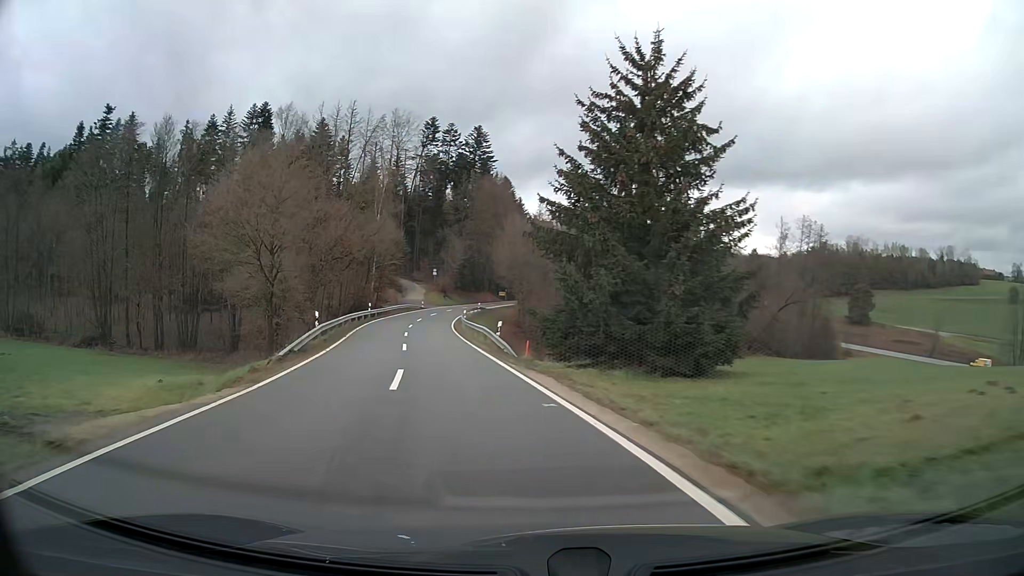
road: tertiary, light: Day
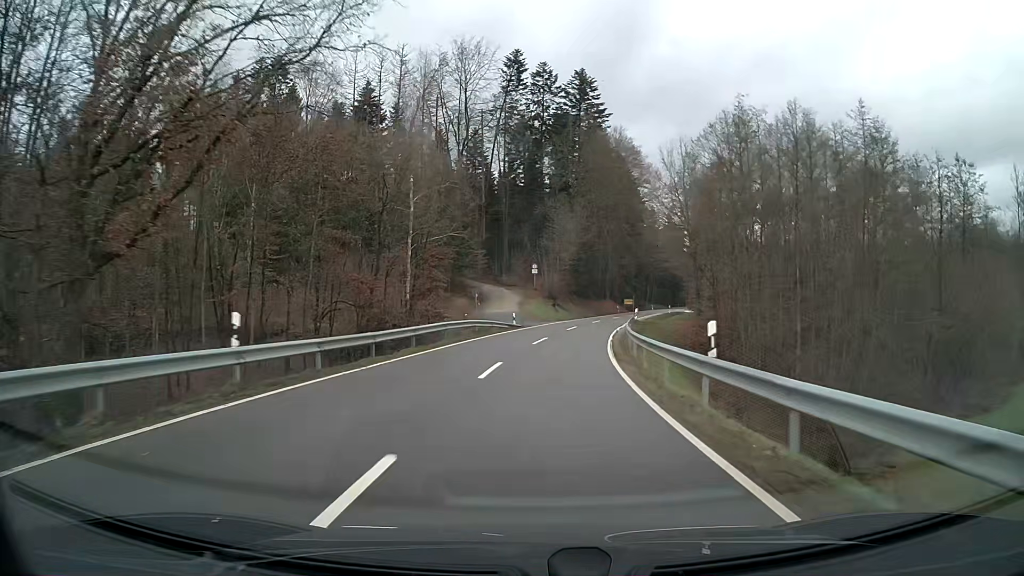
(-4.5, +45.6) m; -5°
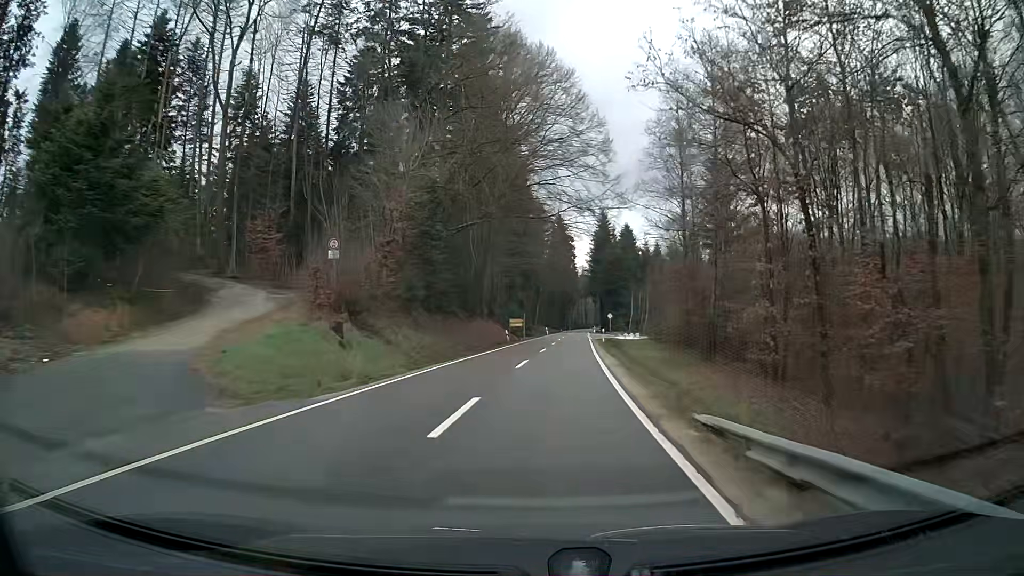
(+3.8, +41.7) m; +10°
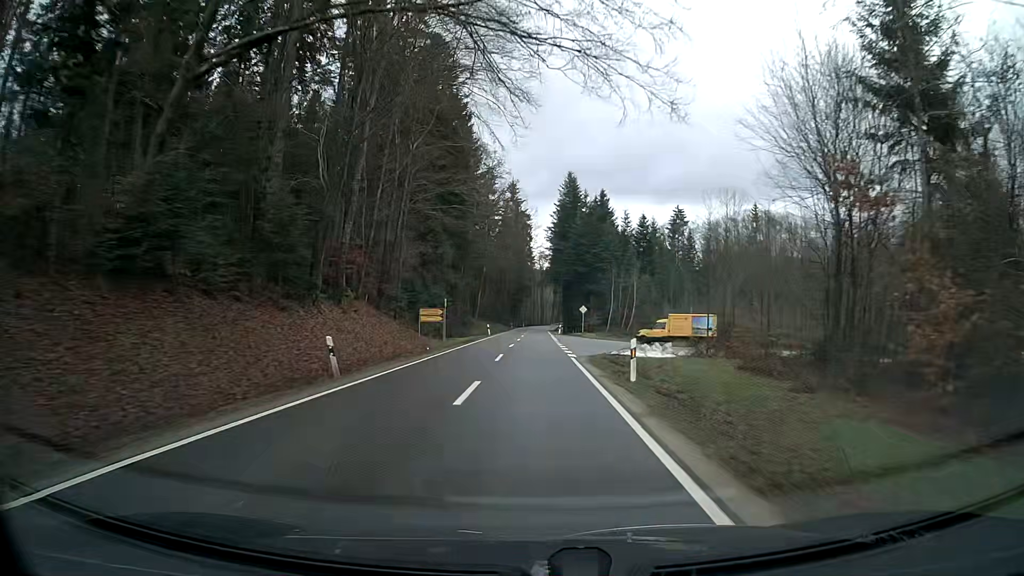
(+1.3, +33.2) m; +4°
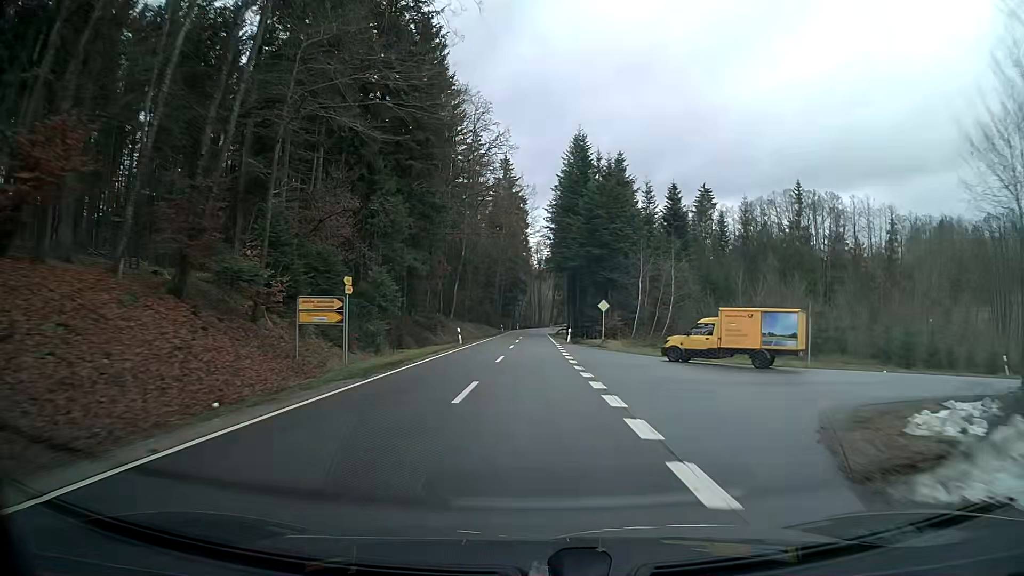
(+0.1, +23.1) m; 0°
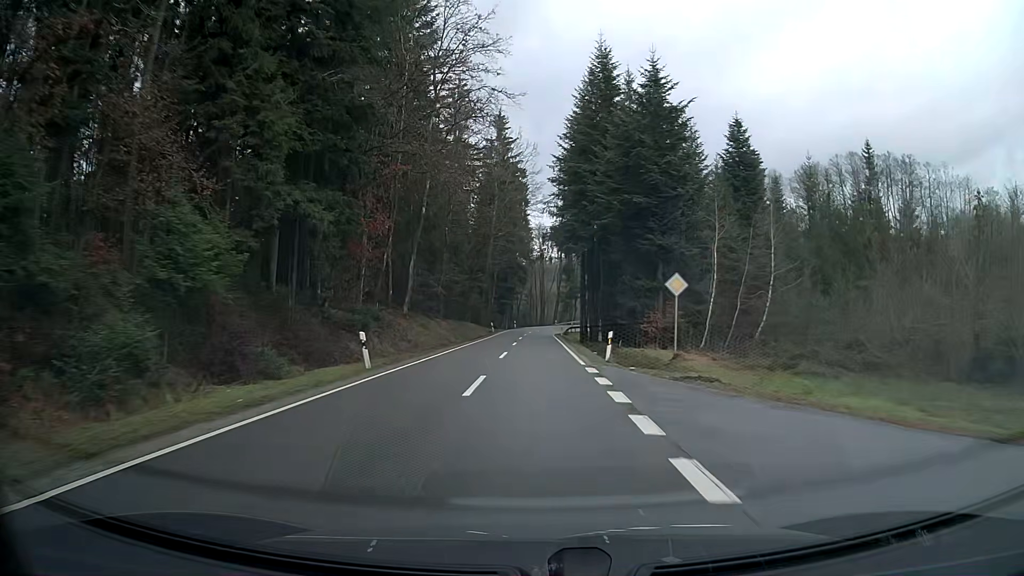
(+0.1, +23.8) m; 0°
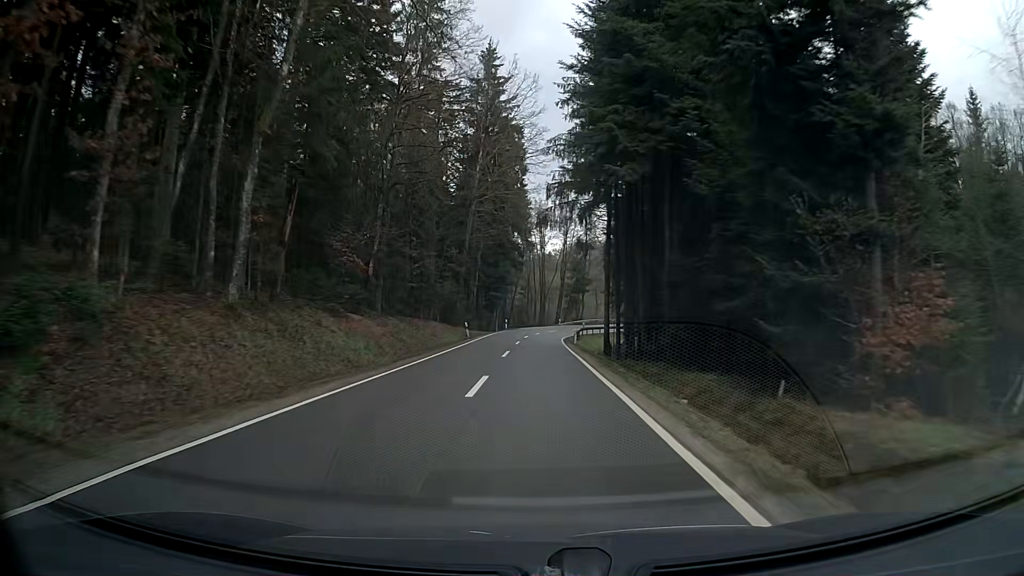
(-0.1, +23.9) m; 0°
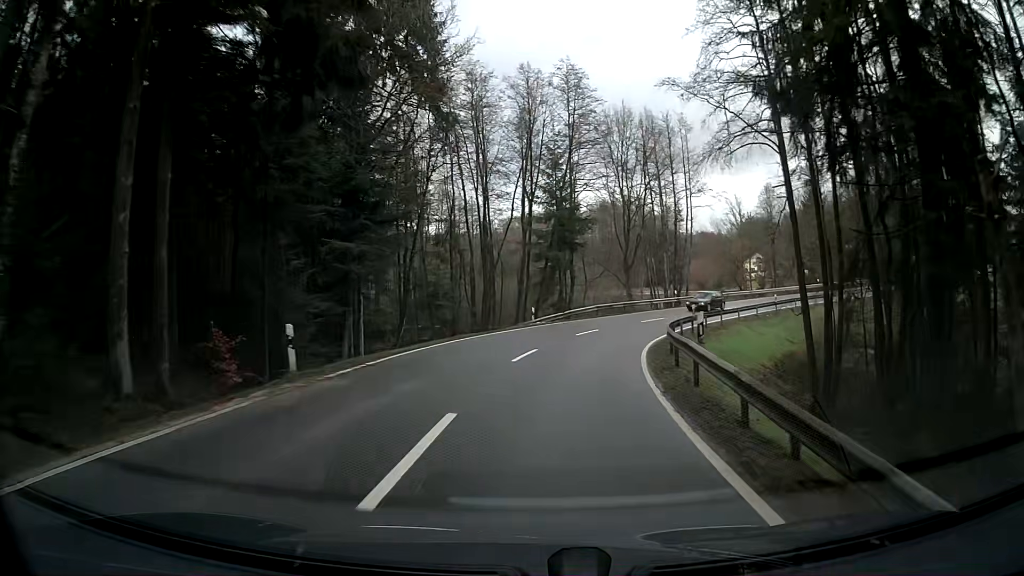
(+1.4, +54.3) m; +6°
